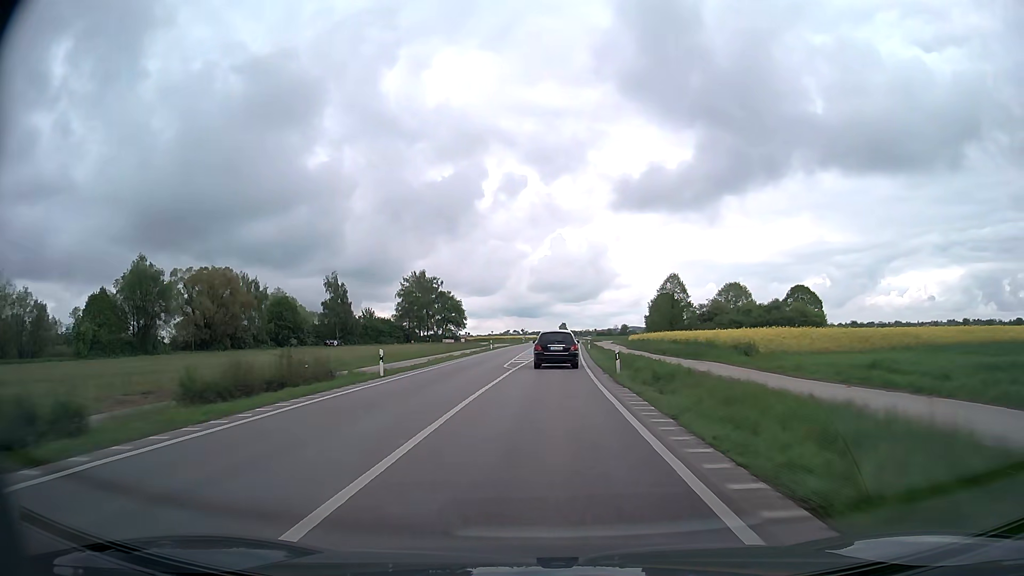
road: primary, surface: asphalt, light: Day
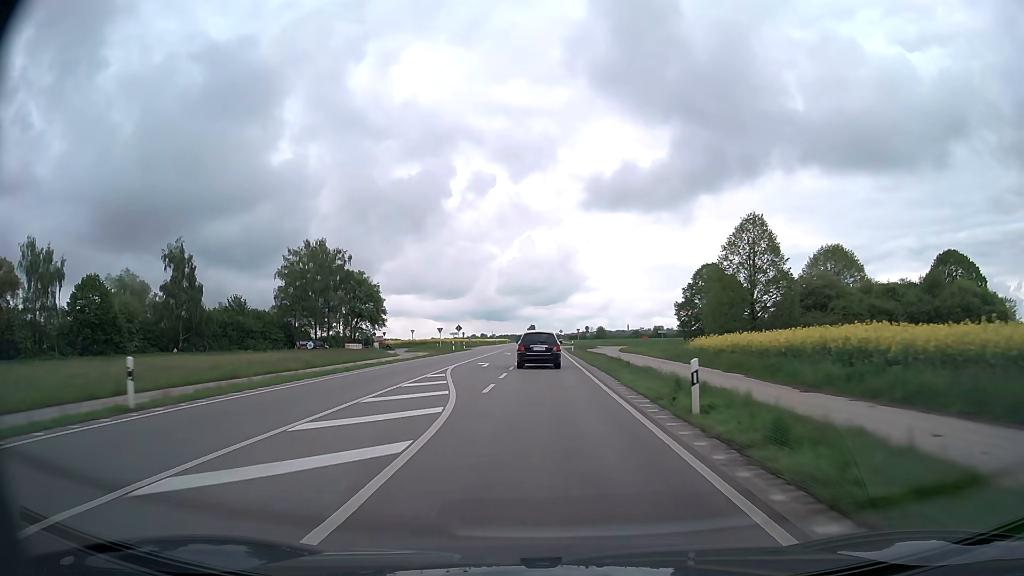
(+1.3, +63.0) m; +2°
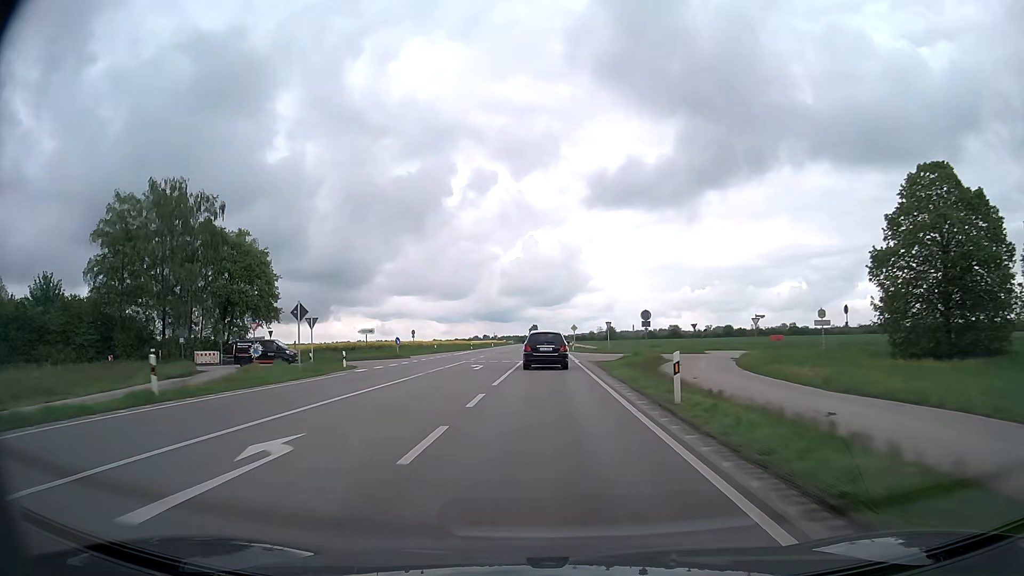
(+0.1, +51.8) m; 0°
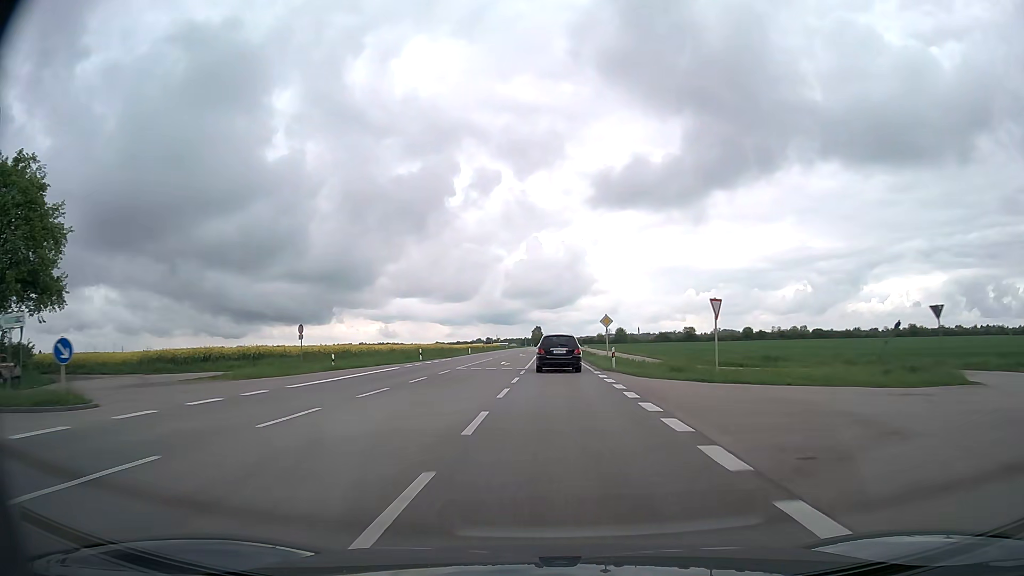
(-0.2, +38.3) m; 0°
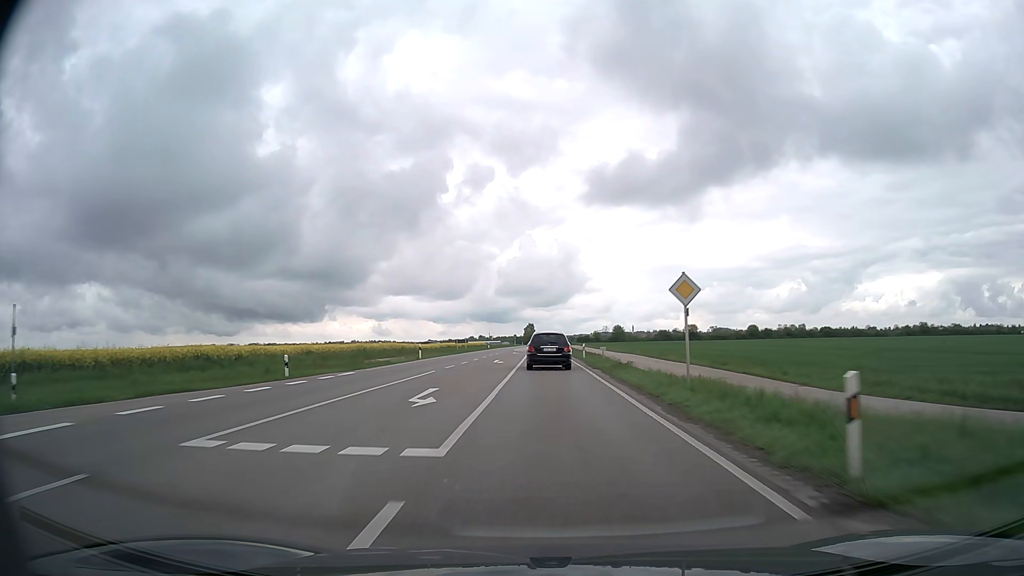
(+0.1, +25.4) m; +1°
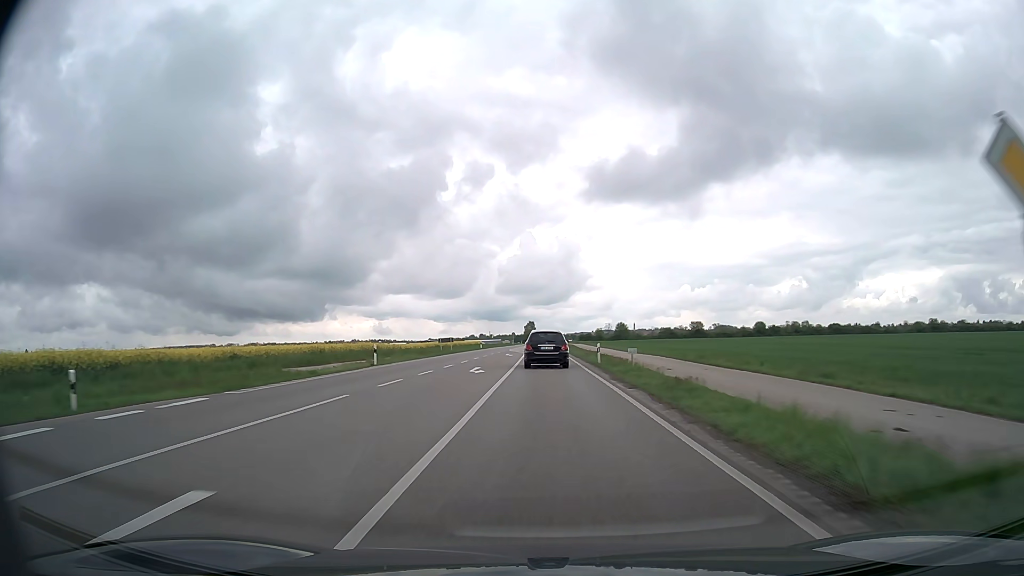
(0.0, +12.8) m; 0°
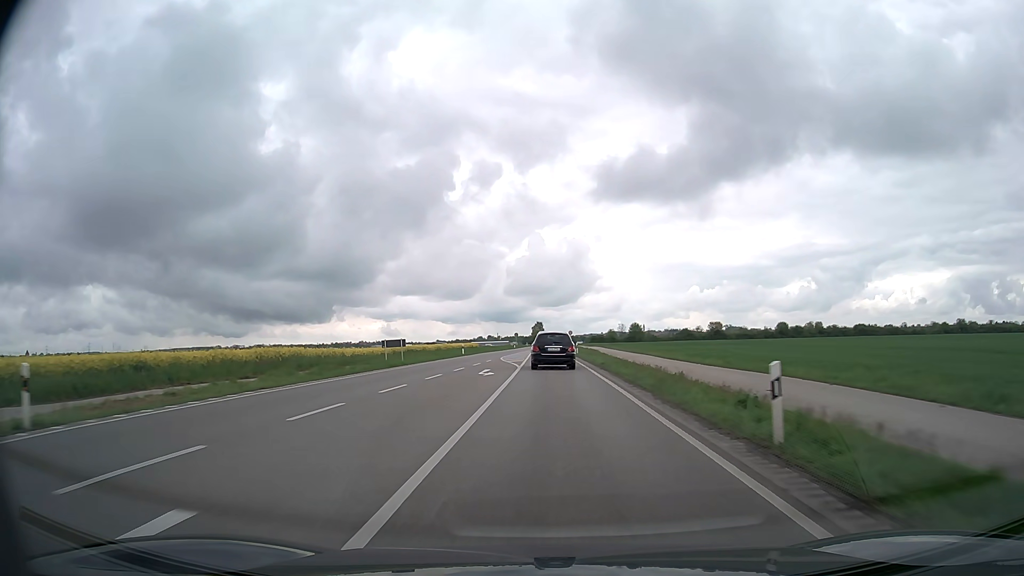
(-0.2, +25.9) m; -1°
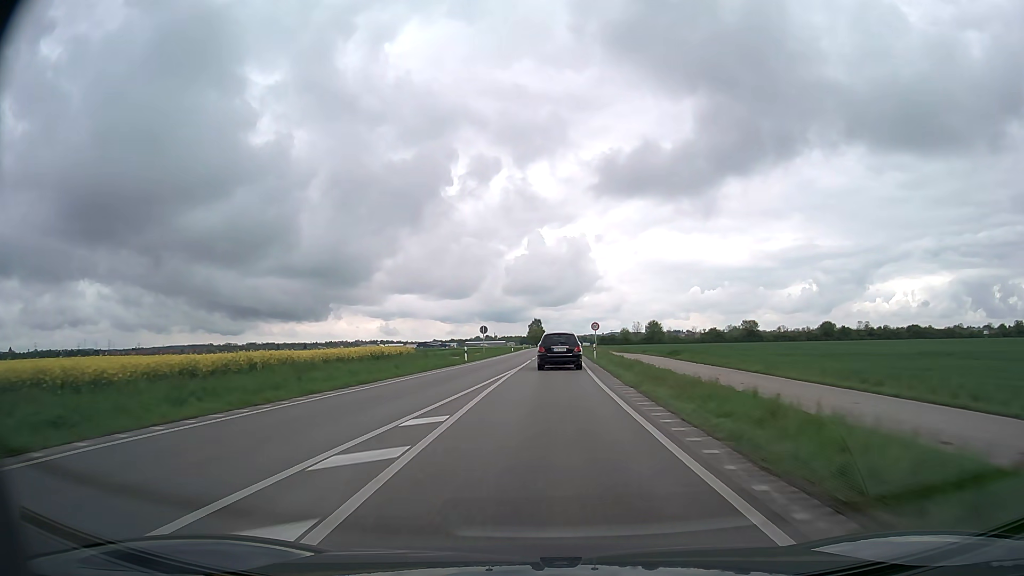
(-0.2, +65.7) m; 0°
(0, +10) (0, +20) (0, +30) (0, +40) (0, +50) (+1, +60) (+1, +70) (+1, +80) (+1, +90) (+1, +100) m
